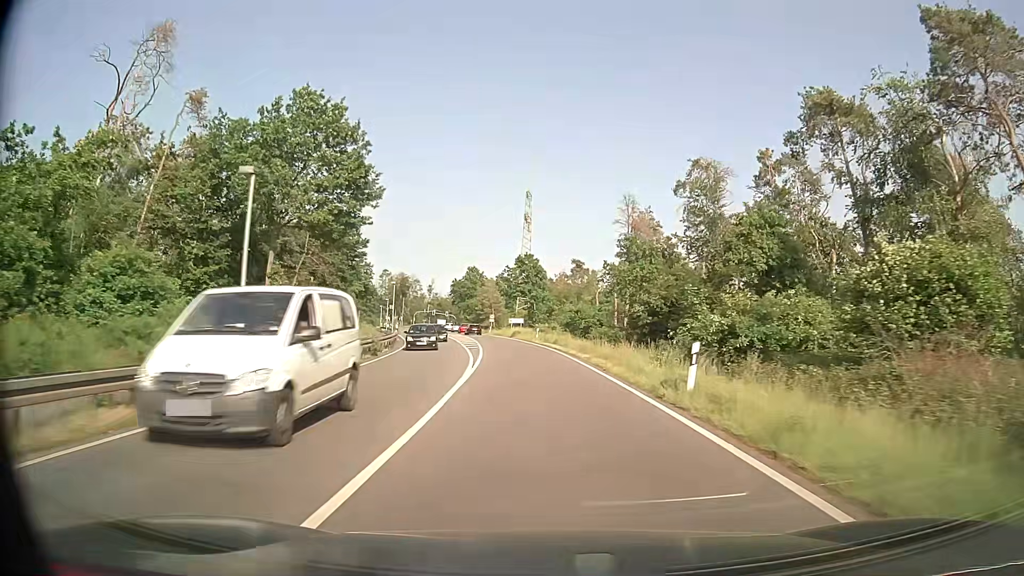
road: primary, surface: asphalt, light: Day
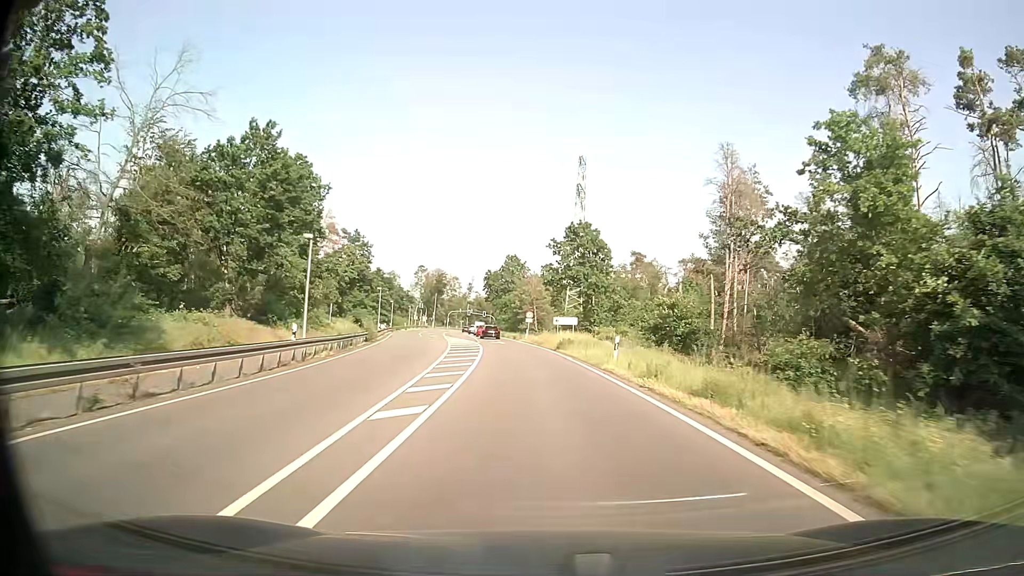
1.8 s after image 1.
(-1.3, +30.0) m; -5°
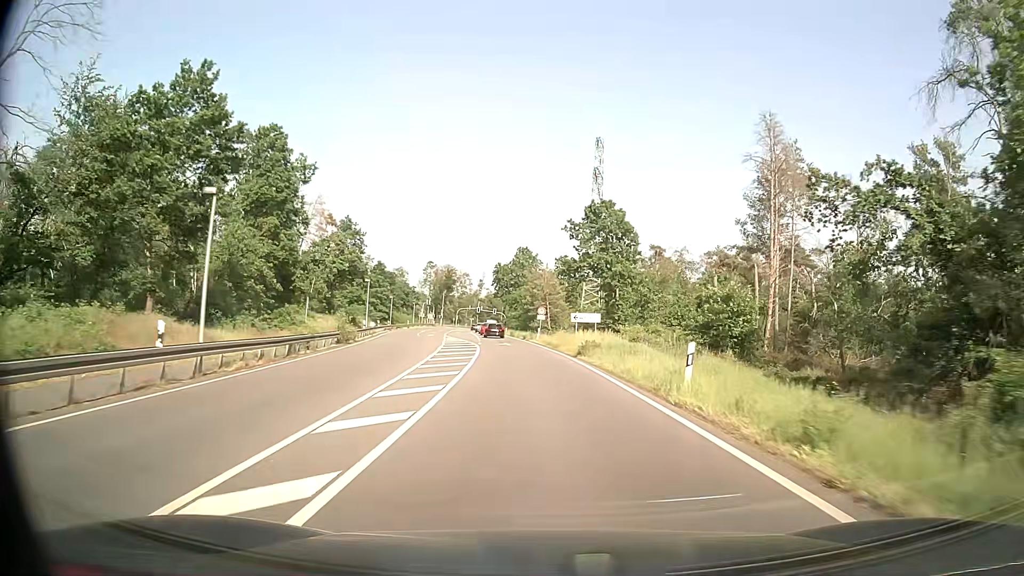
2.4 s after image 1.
(-0.1, +9.4) m; -1°
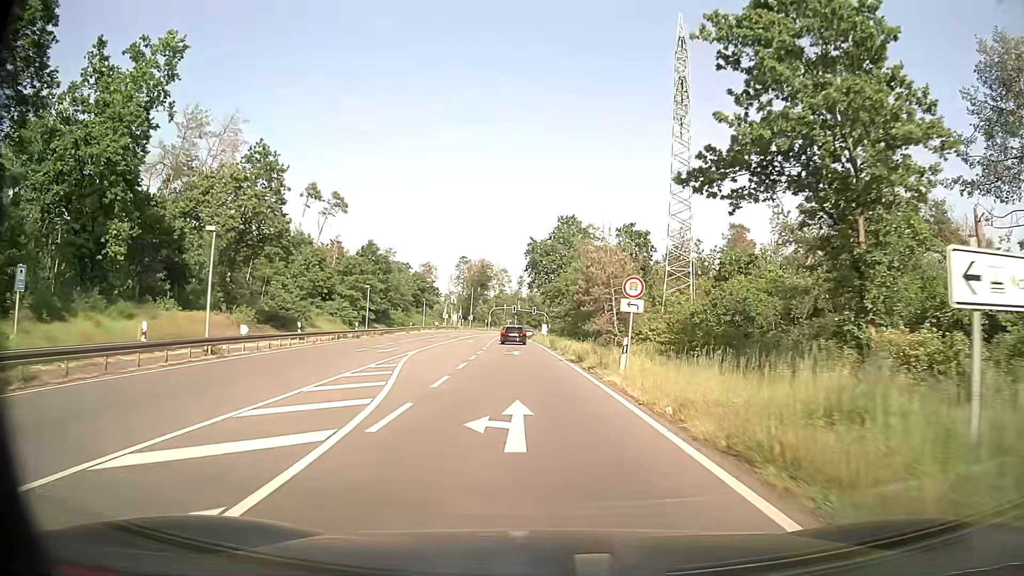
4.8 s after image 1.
(-1.2, +34.9) m; -4°
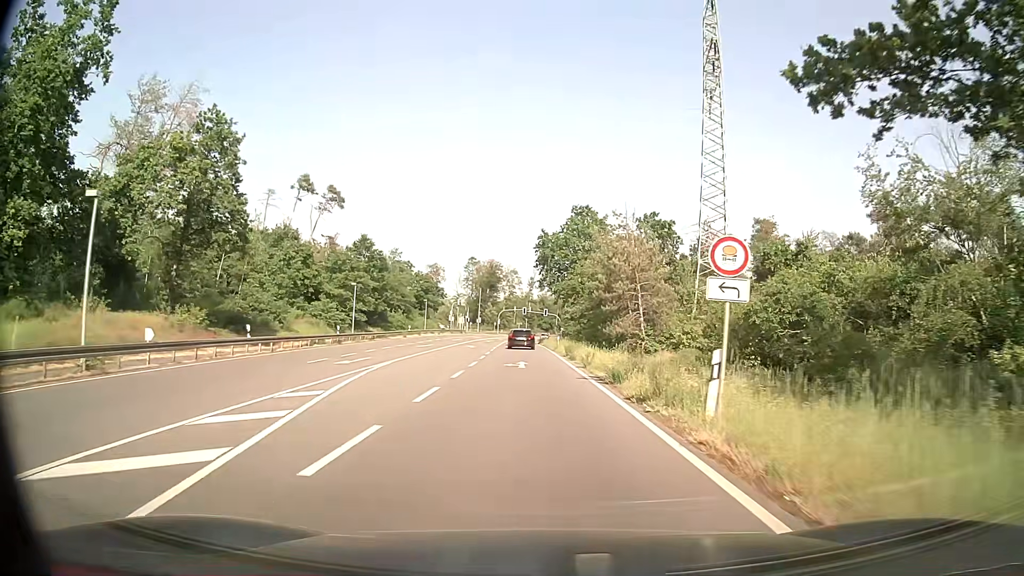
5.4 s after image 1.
(-0.1, +8.5) m; -1°
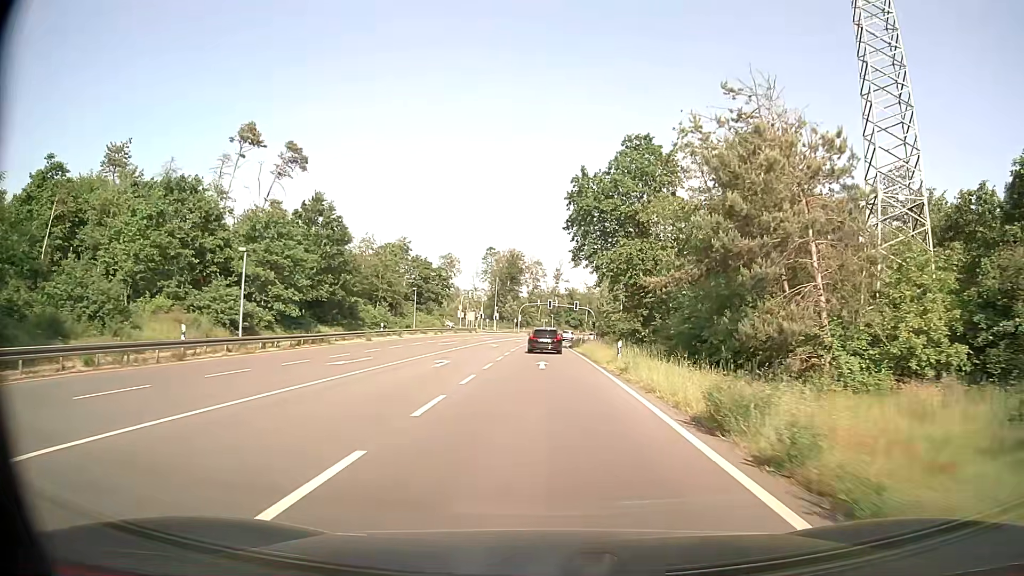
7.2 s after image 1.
(-0.7, +26.1) m; -2°
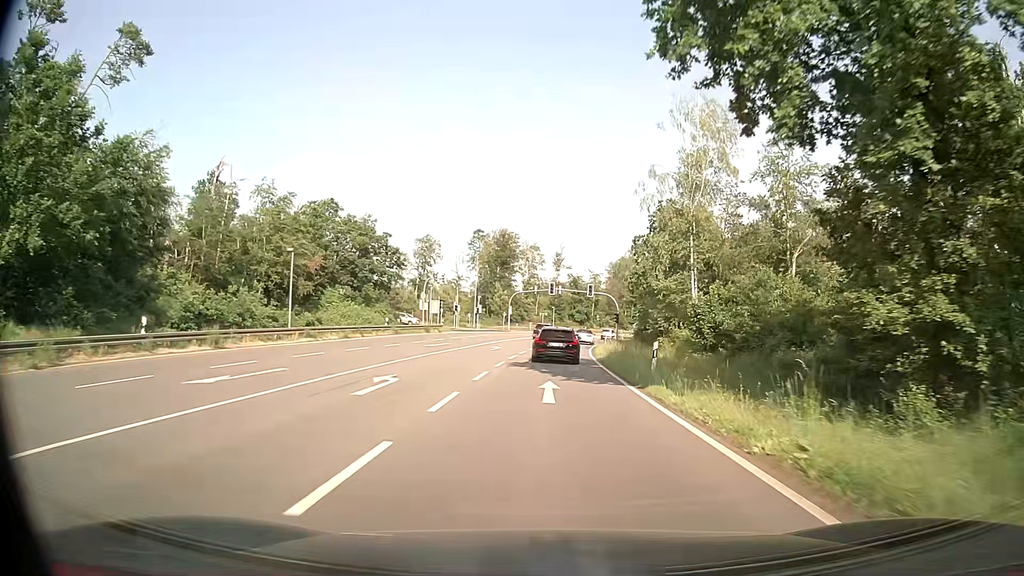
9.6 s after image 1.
(-0.1, +35.6) m; +1°
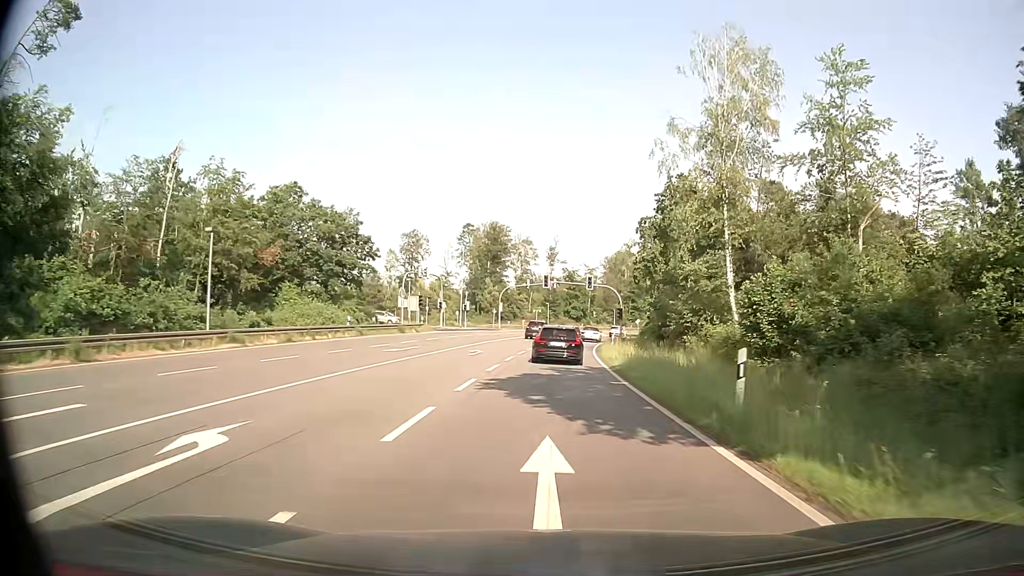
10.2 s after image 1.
(0.0, +8.8) m; 0°
(0, +10) (0, +20) (+1, +30) (+1, +40) (+2, +50) (+3, +60) (+5, +70) (+6, +80) (+8, +89) (+11, +99) m
